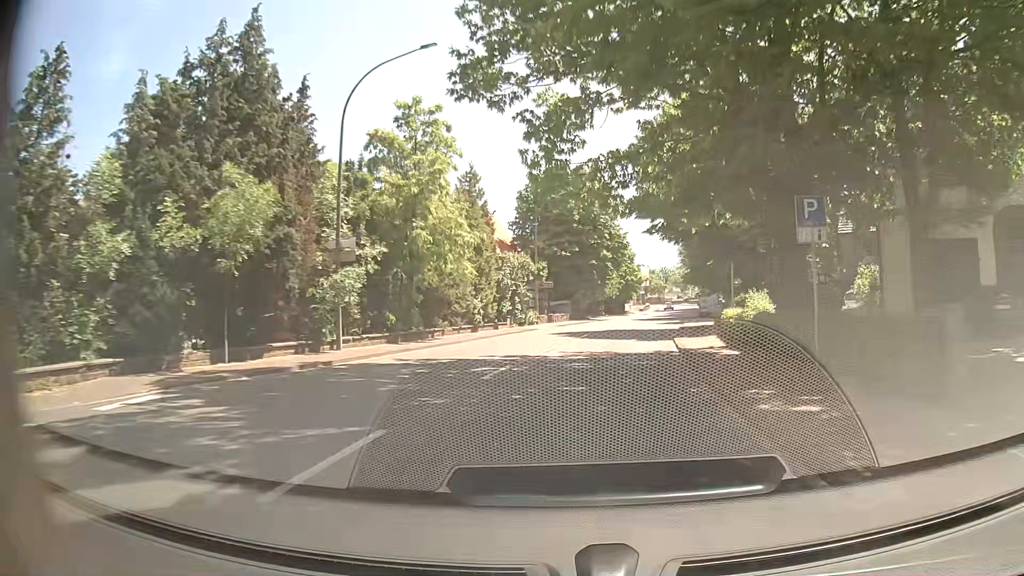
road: primary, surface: asphalt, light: Day
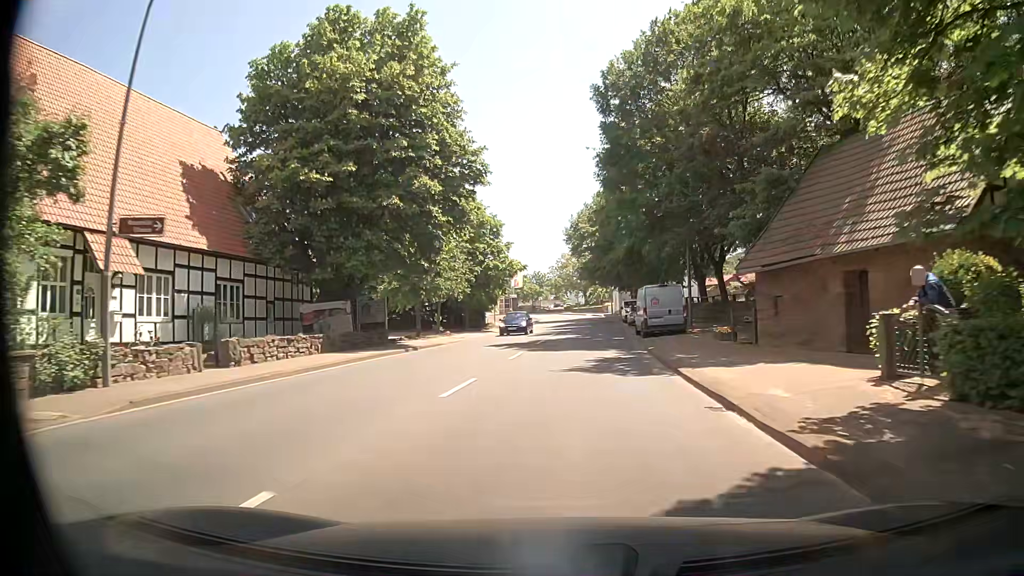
(+4.5, +38.4) m; +10°
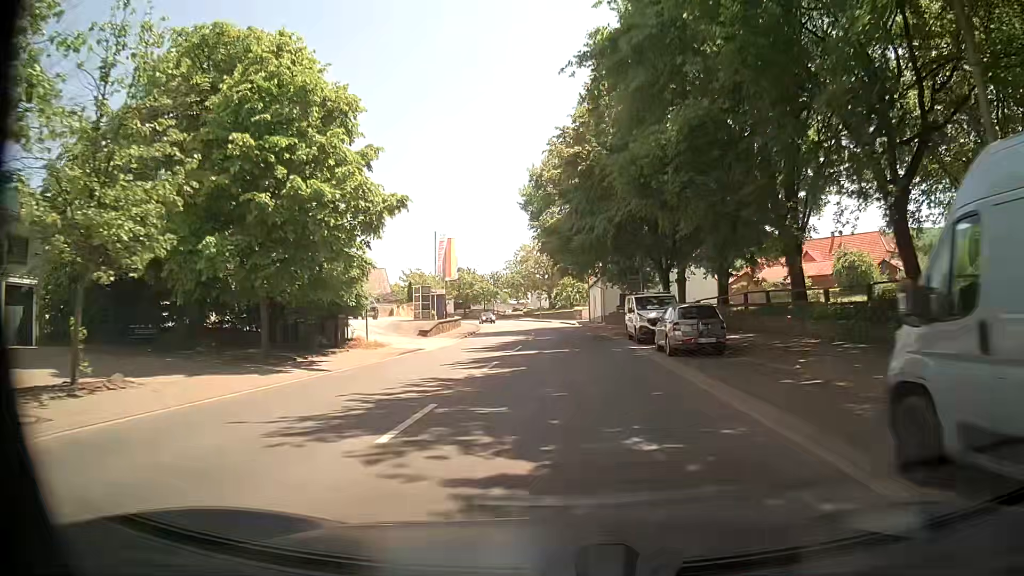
(+1.6, +30.9) m; +4°
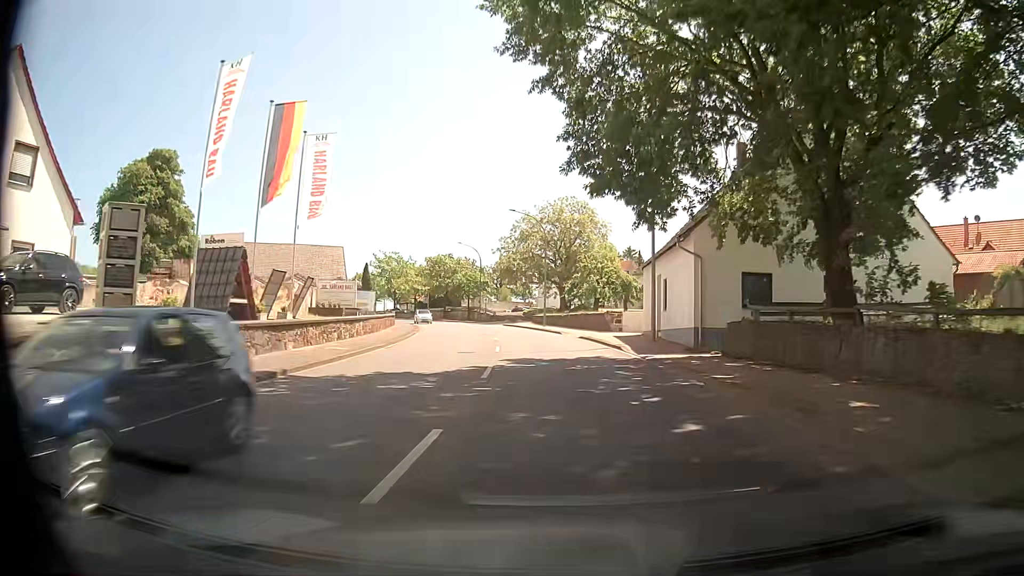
(-0.3, +38.6) m; -1°
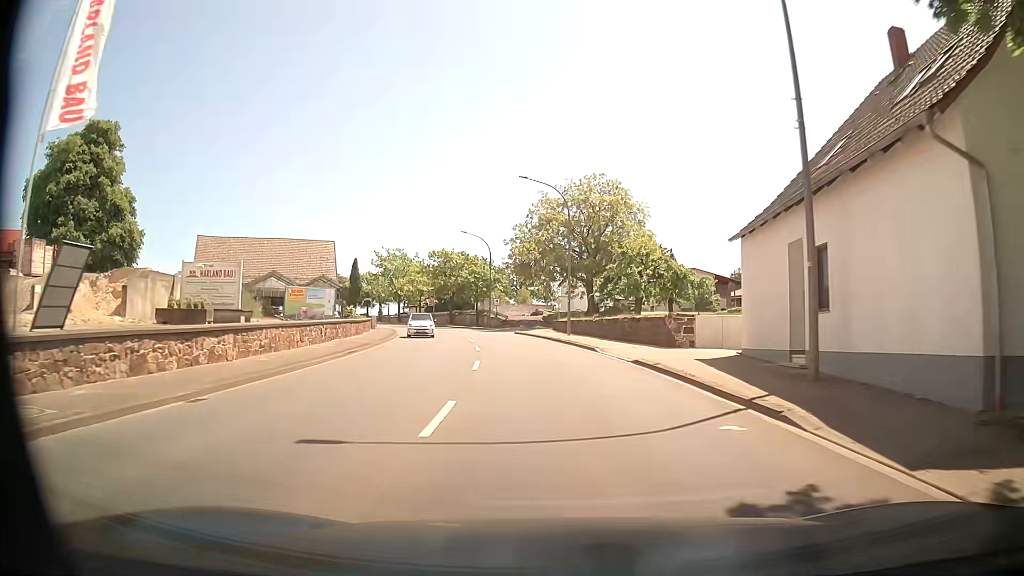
(-0.2, +15.5) m; -2°
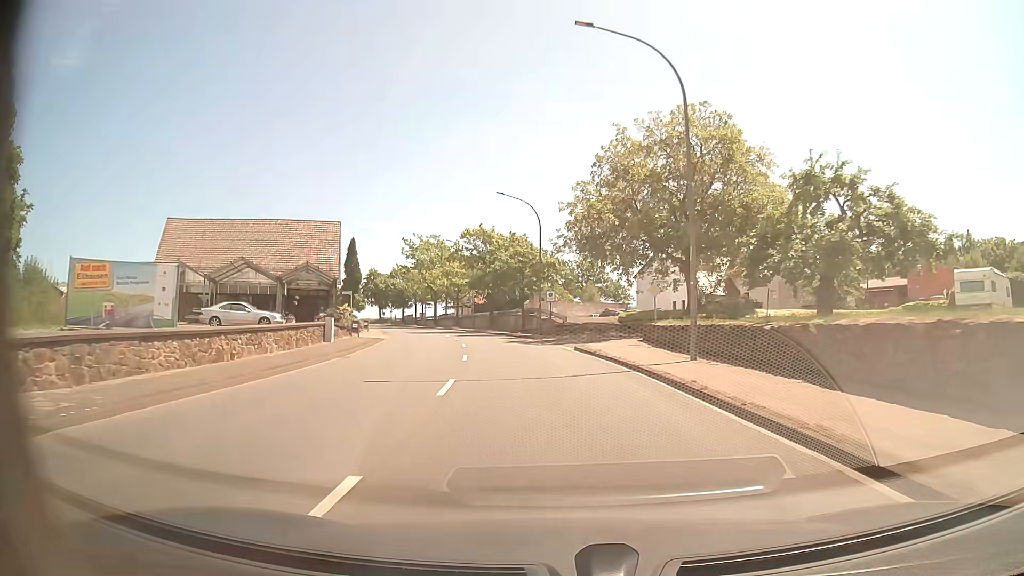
(-1.0, +23.1) m; -5°
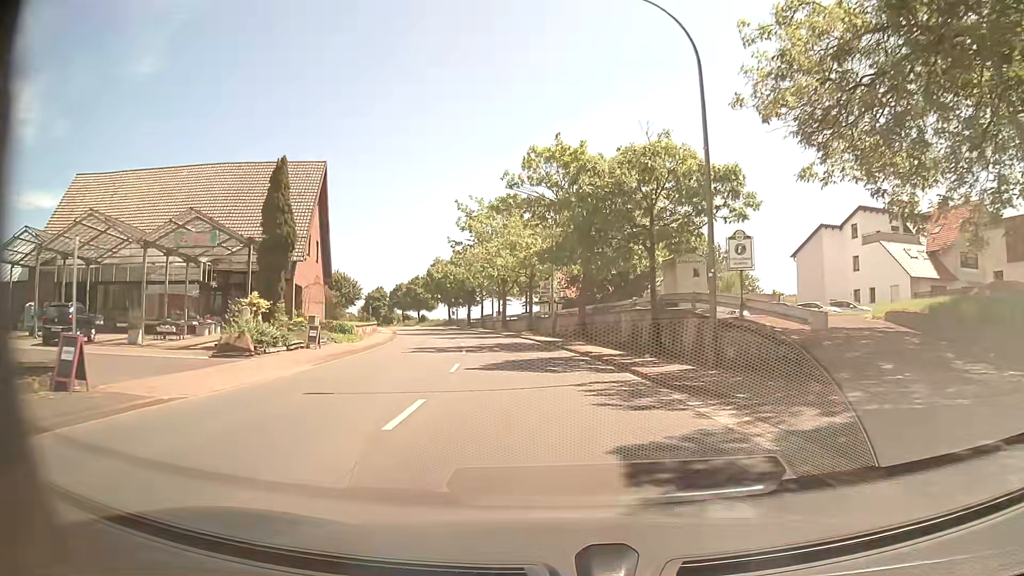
(-2.2, +31.0) m; -8°
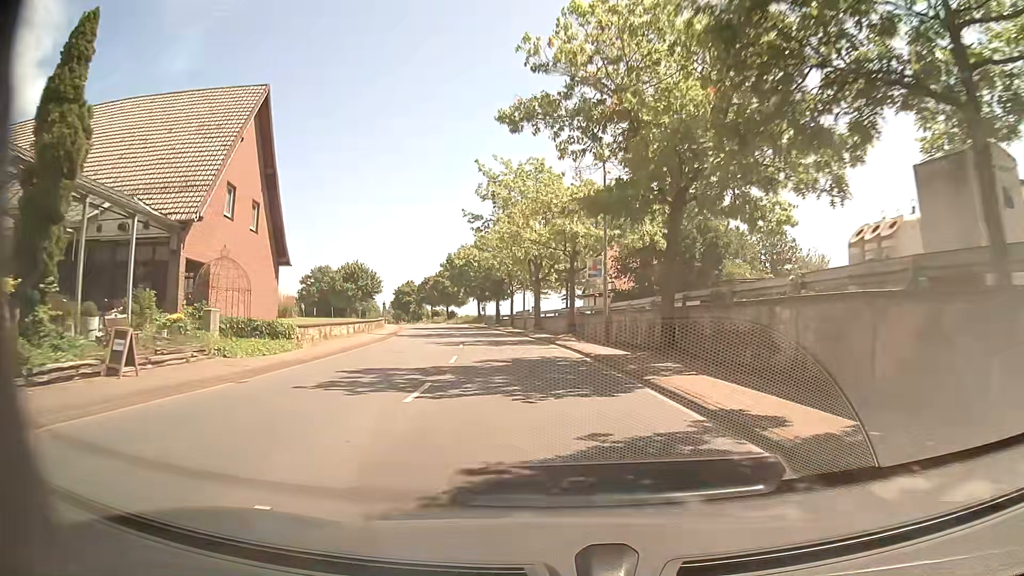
(-0.6, +15.6) m; -5°
(0, +10) (-1, +20) (-2, +30) (-3, +40) (-5, +50) (-7, +60) (-9, +69) (-11, +79) (-14, +89) (-16, +98) m
